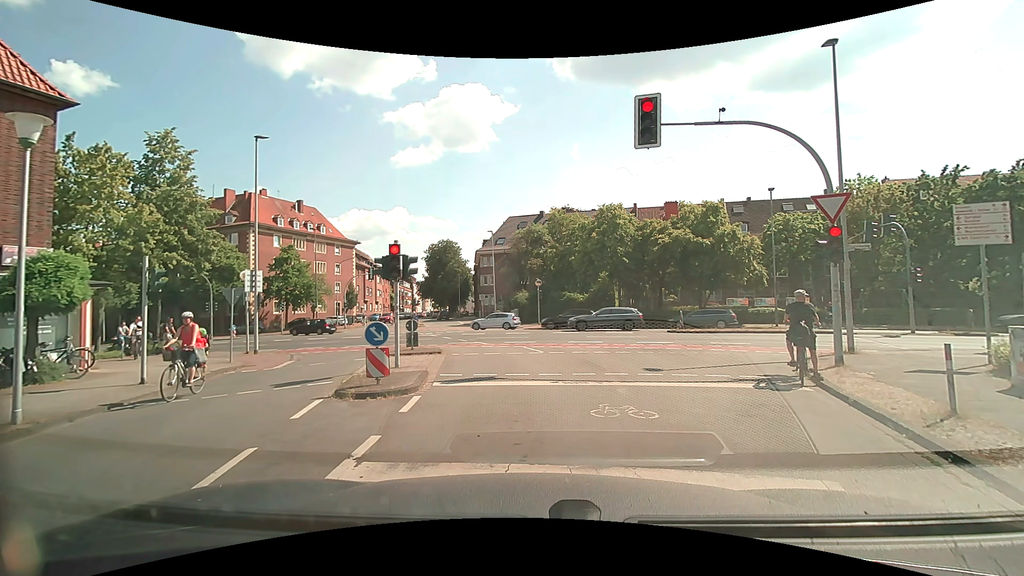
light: Day
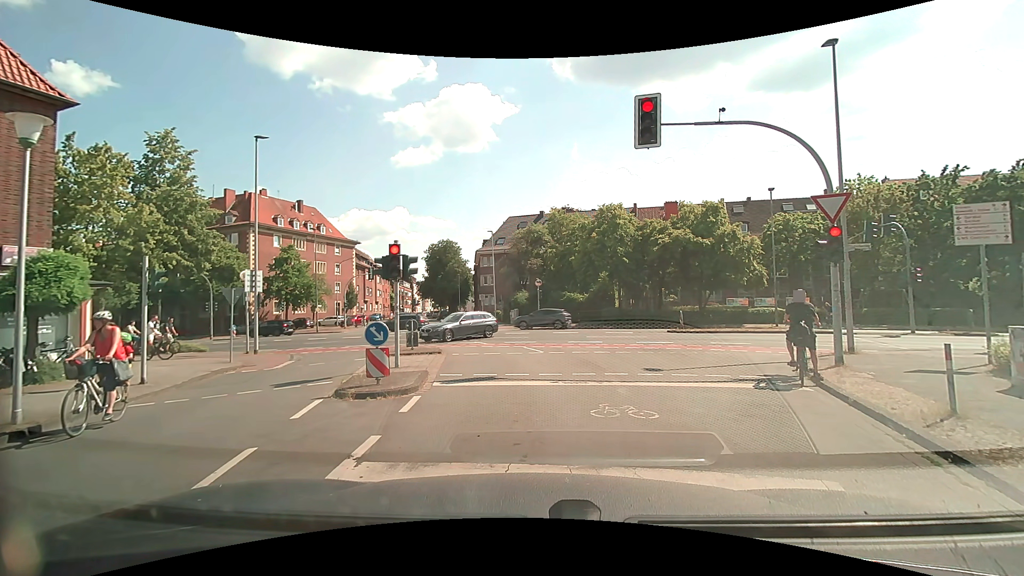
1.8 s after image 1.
(0.0, 0.0) m; 0°
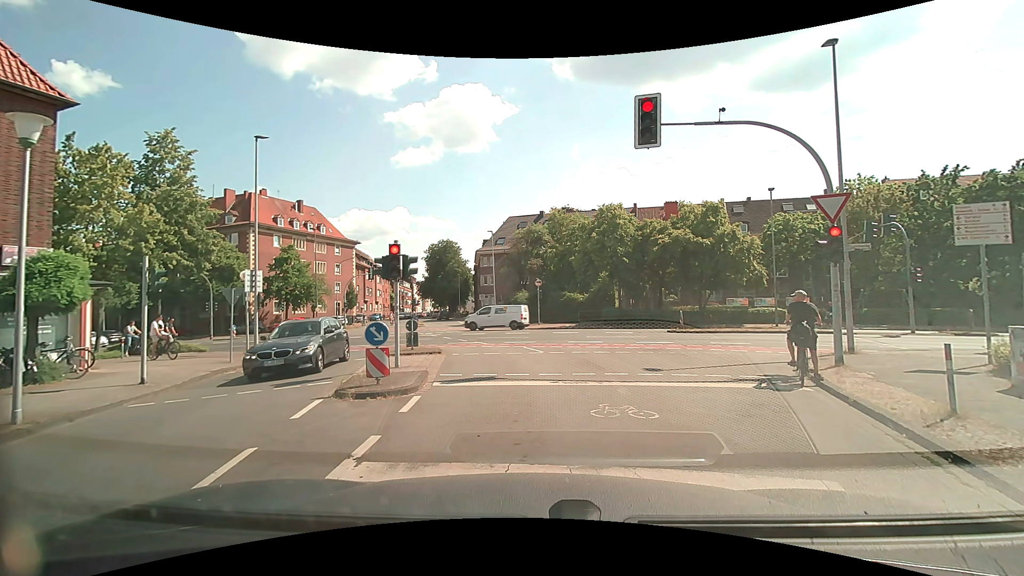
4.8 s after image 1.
(0.0, 0.0) m; 0°
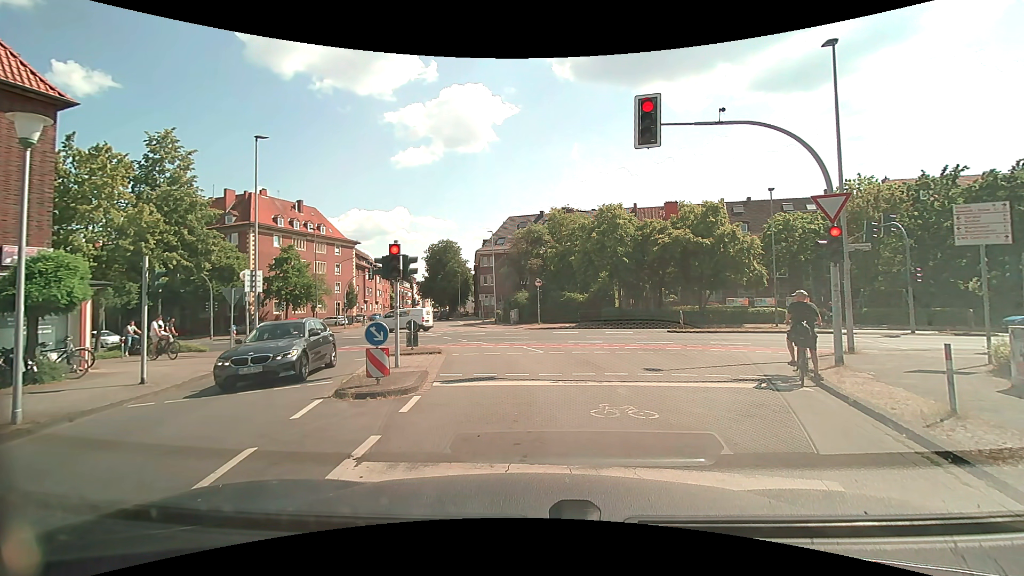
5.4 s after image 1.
(0.0, 0.0) m; 0°
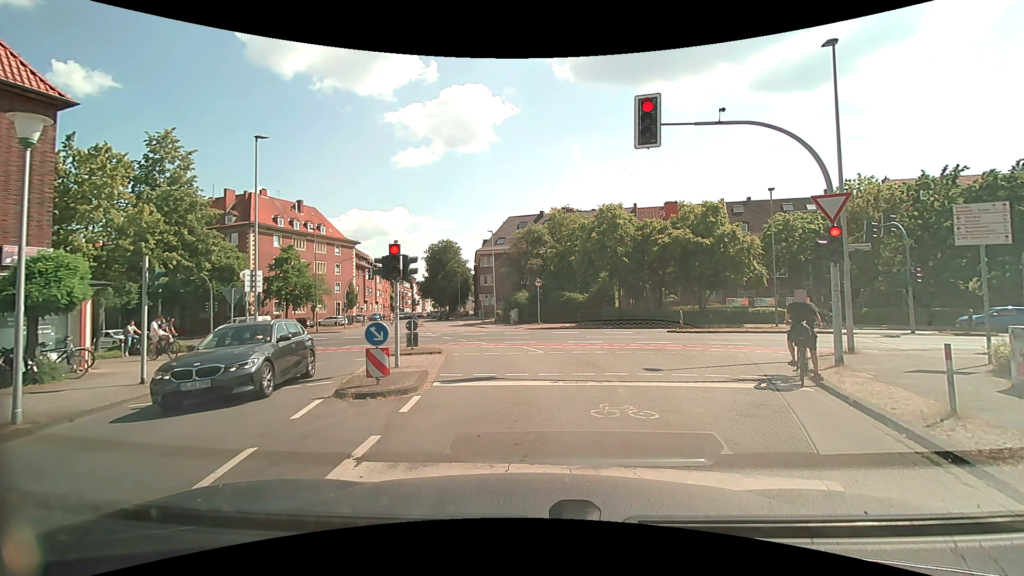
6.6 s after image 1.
(0.0, 0.0) m; 0°
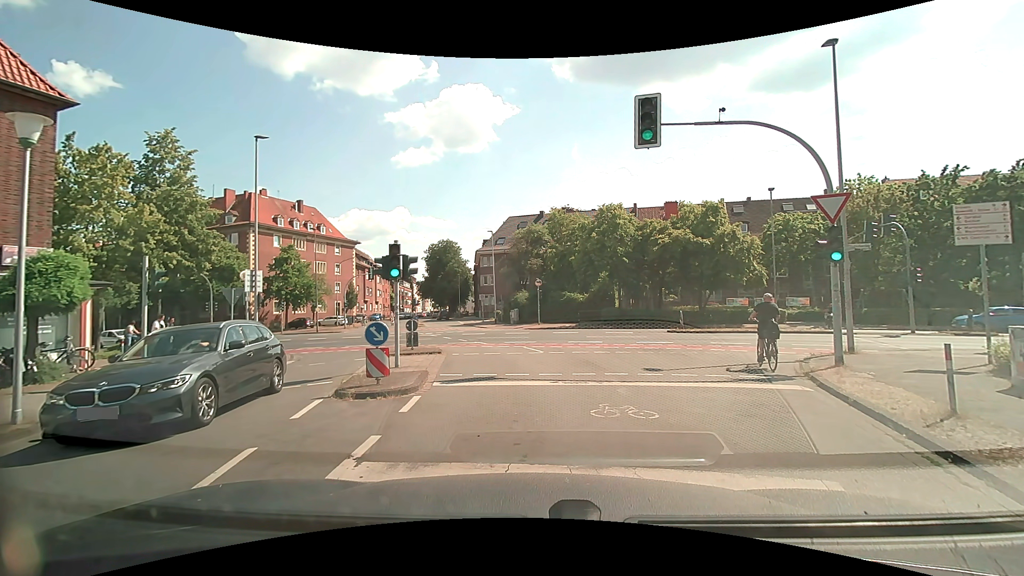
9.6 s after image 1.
(0.0, 0.0) m; 0°
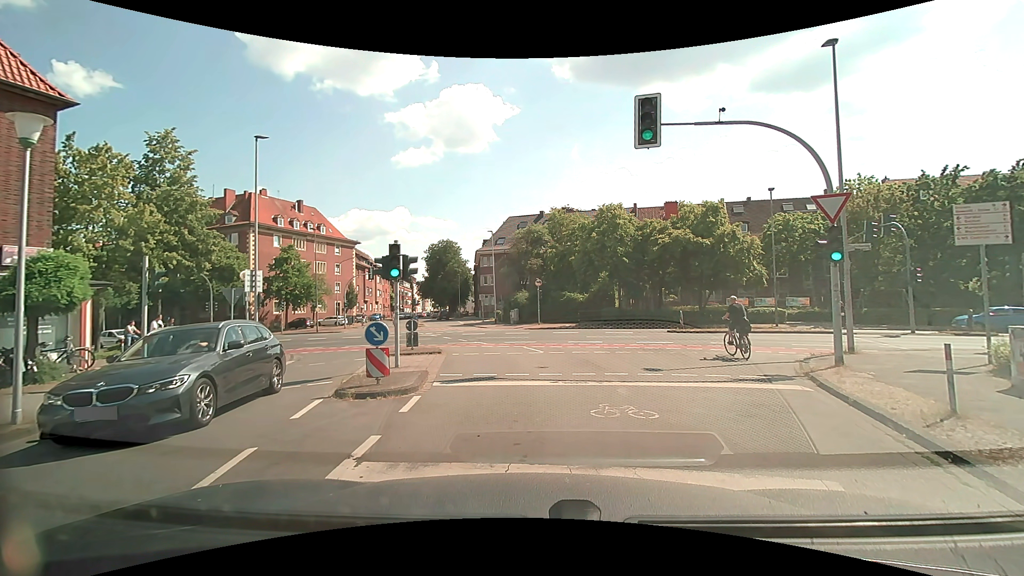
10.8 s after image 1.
(0.0, 0.0) m; 0°
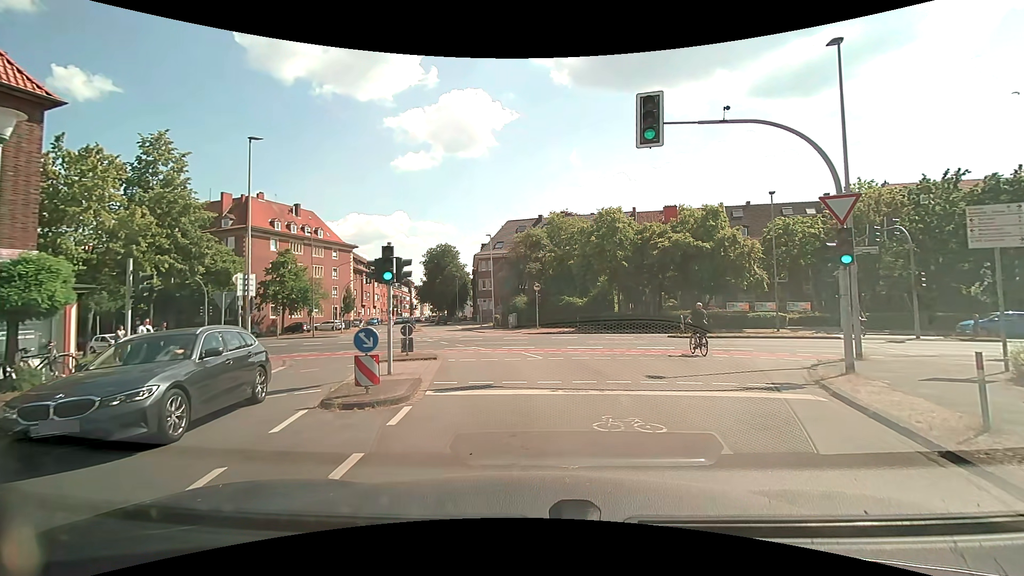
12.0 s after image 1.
(0.0, +0.5) m; 0°
(0, +10) (0, +20) (0, +30) (-3, +40) (-6, +49) (-9, +59) (-11, +68) (-14, +78) (-17, +88) (-19, +97) m
